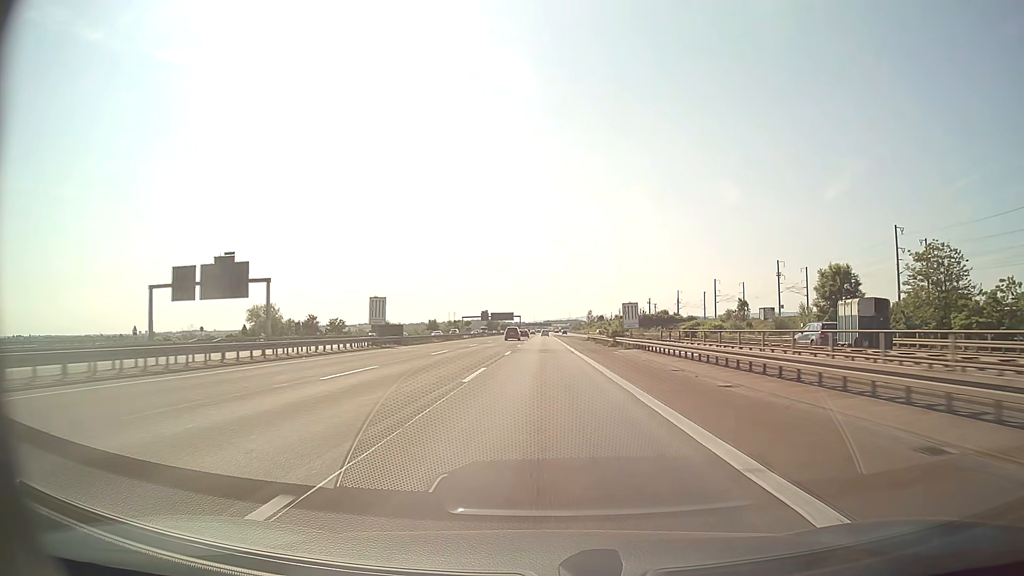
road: motorway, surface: asphalt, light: Day
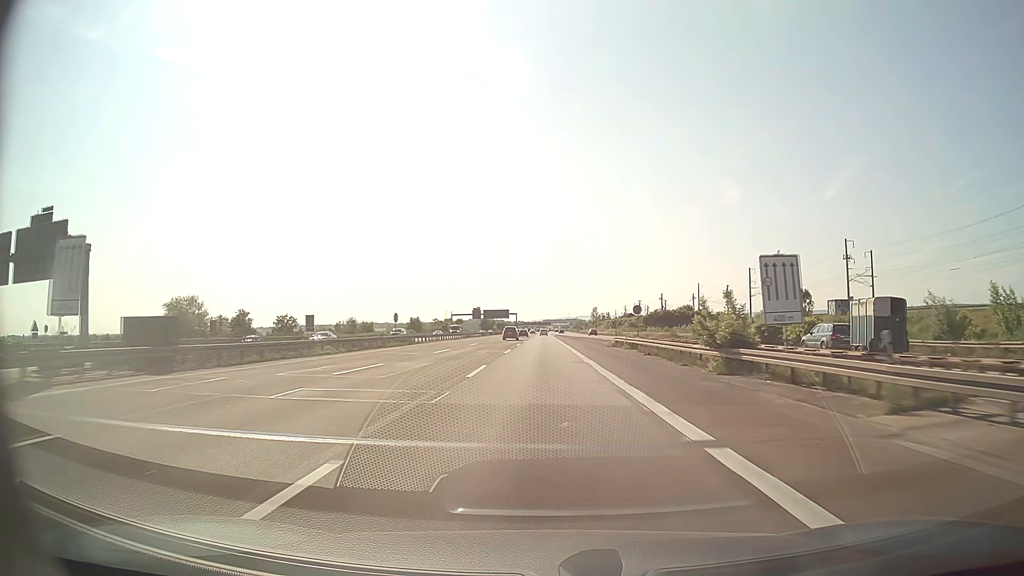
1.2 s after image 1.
(0.0, +34.9) m; 0°
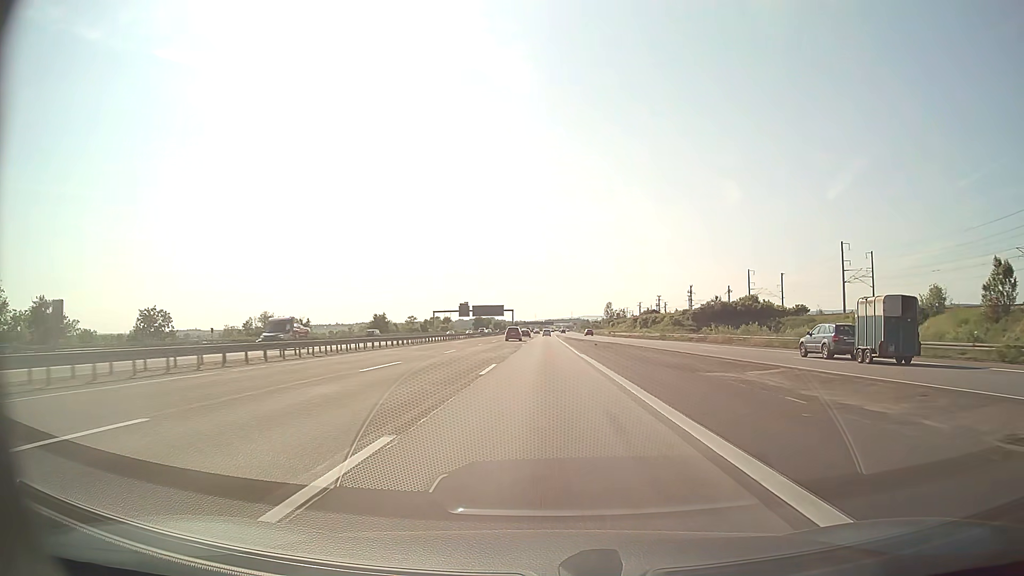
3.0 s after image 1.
(-0.1, +52.3) m; 0°
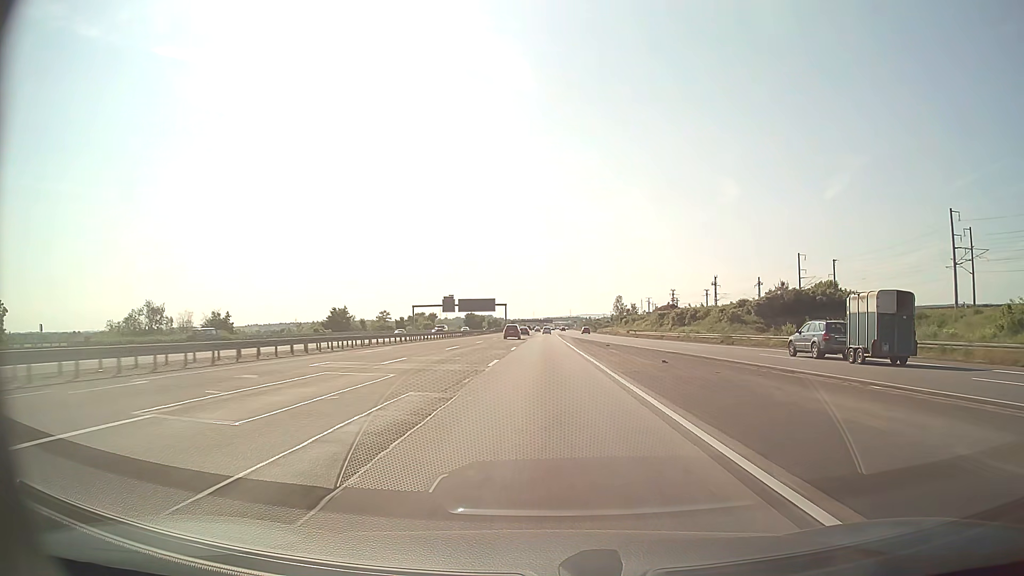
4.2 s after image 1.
(0.0, +34.9) m; 0°
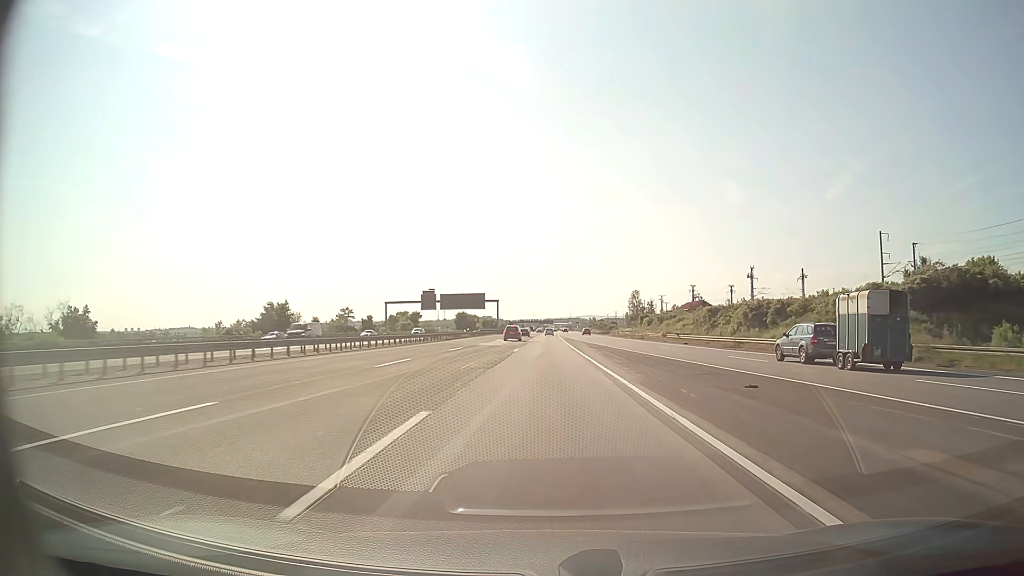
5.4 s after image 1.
(0.0, +34.9) m; 0°
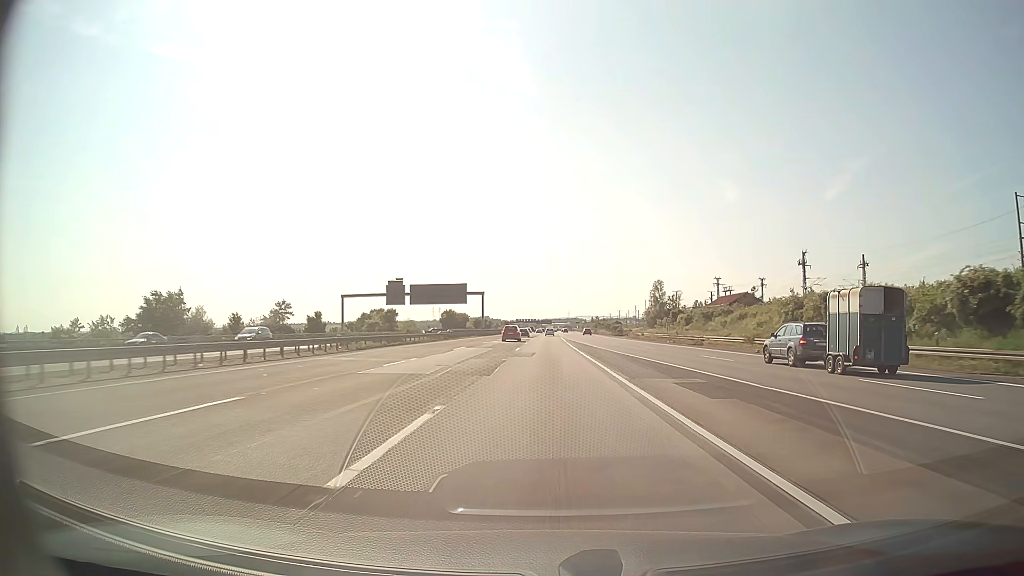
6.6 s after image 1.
(0.0, +34.9) m; 0°
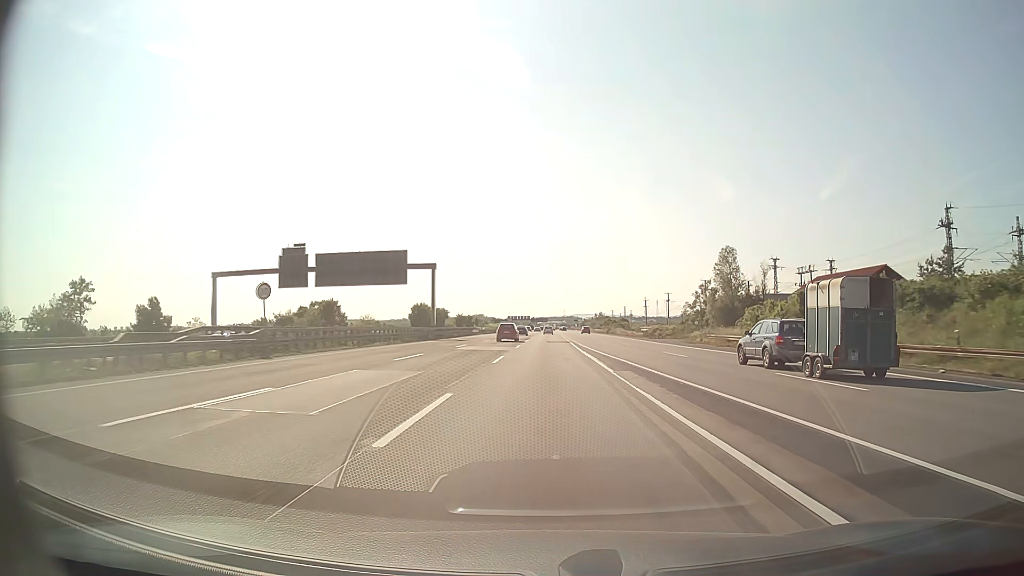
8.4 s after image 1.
(+0.2, +52.0) m; 0°
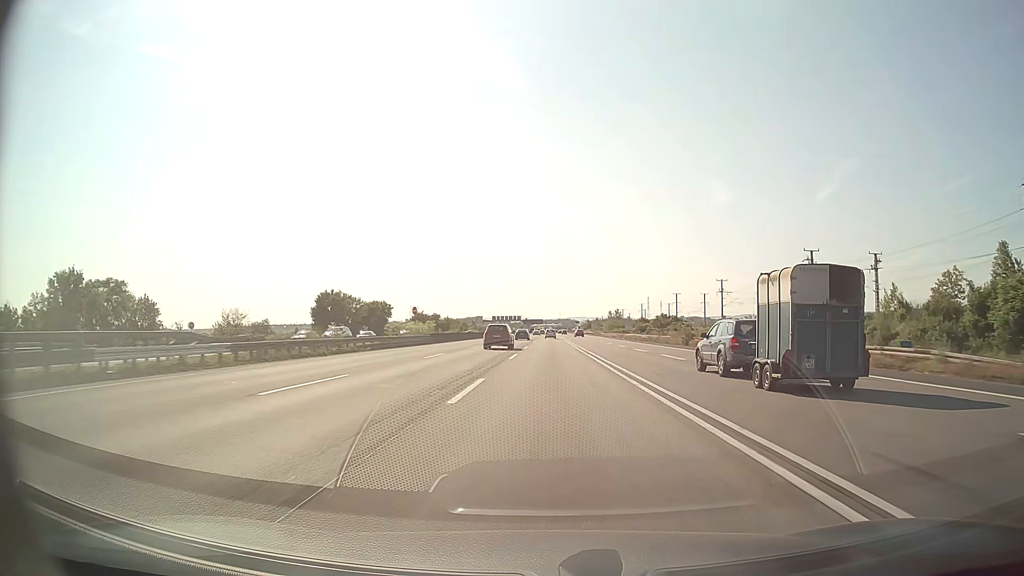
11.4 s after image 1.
(+0.3, +84.7) m; 0°
(0, +10) (0, +20) (0, +30) (0, +40) (0, +50) (0, +60) (0, +70) (0, +80) (+1, +90) (+1, +100) m
